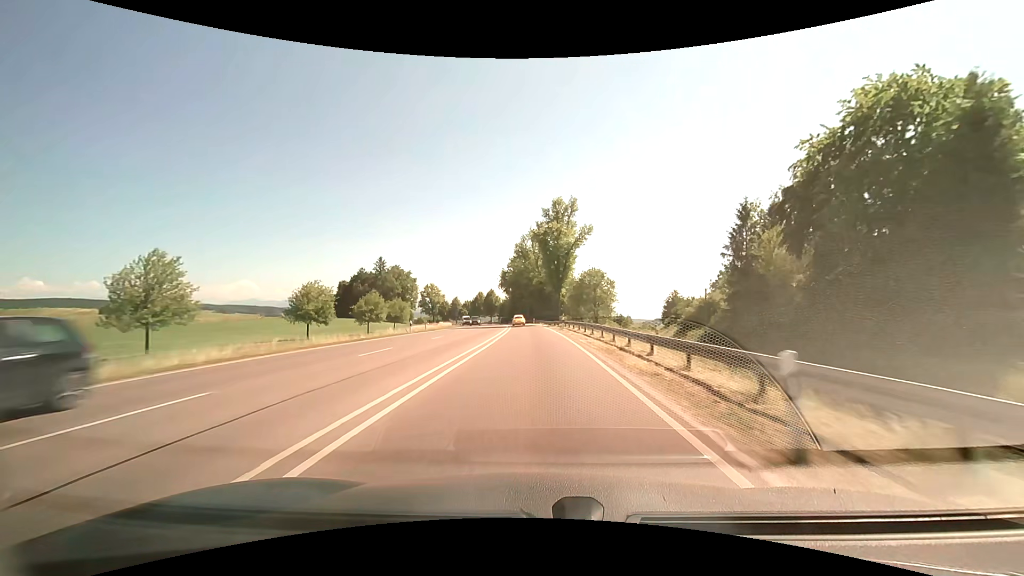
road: primary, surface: asphalt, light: Day
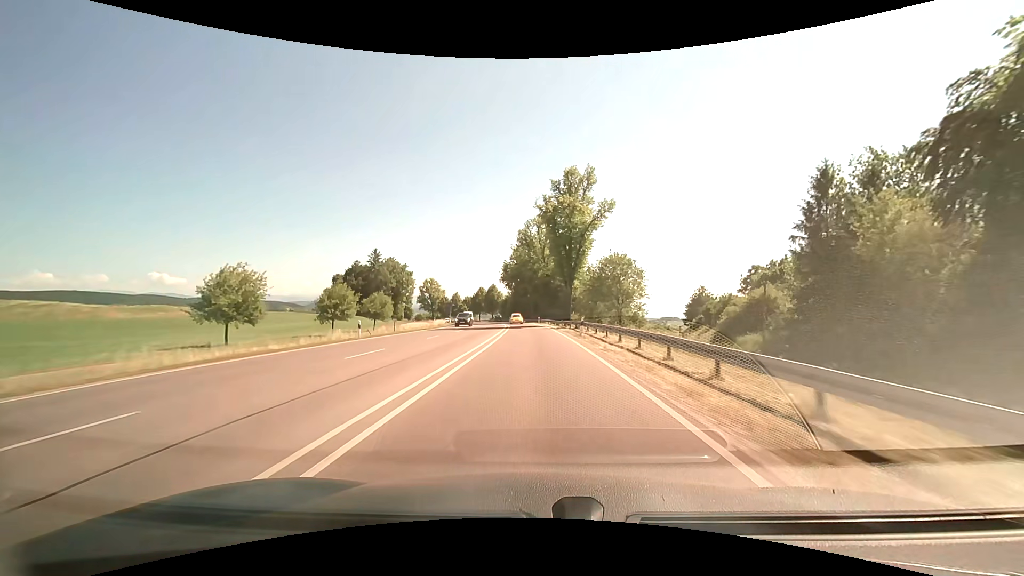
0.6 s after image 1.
(0.0, +13.6) m; 0°
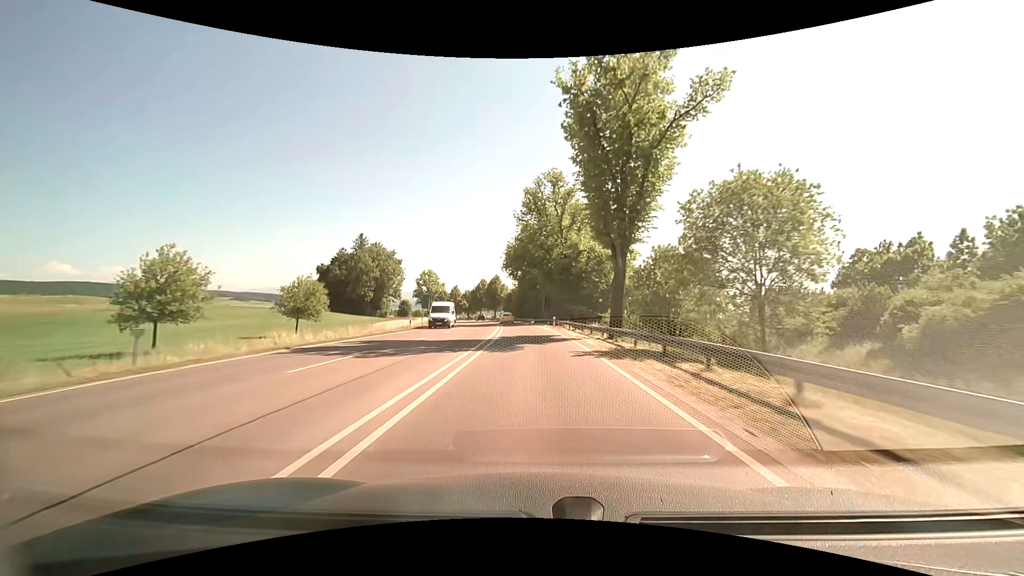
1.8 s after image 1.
(-0.2, +27.3) m; -1°
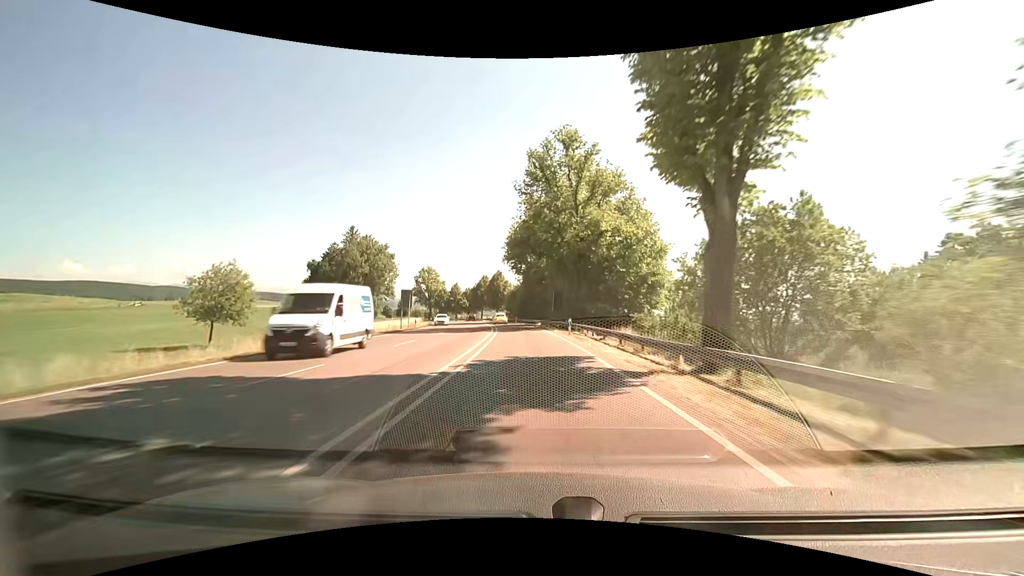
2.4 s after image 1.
(-0.2, +13.8) m; -1°
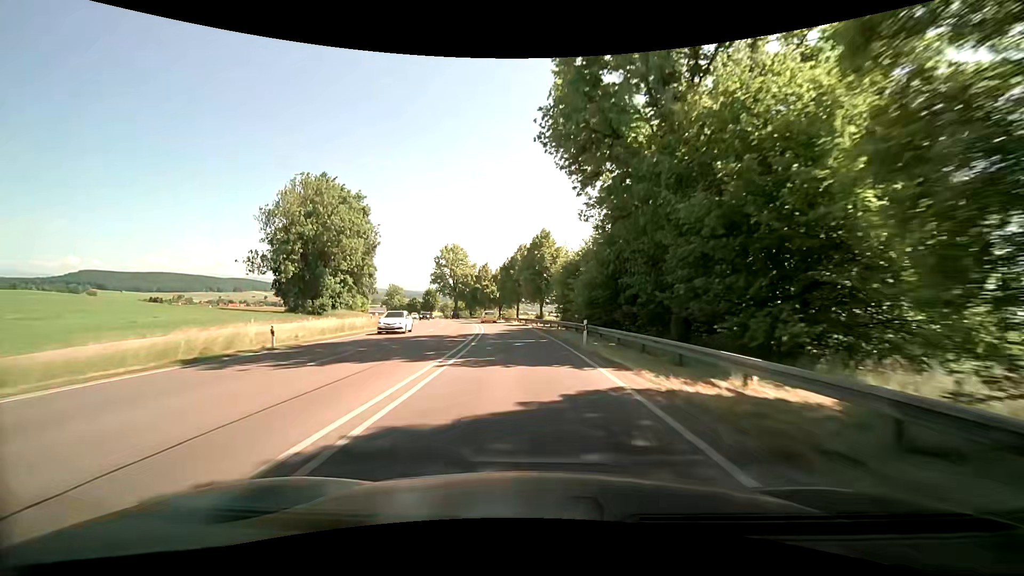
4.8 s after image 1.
(-2.2, +55.8) m; -4°
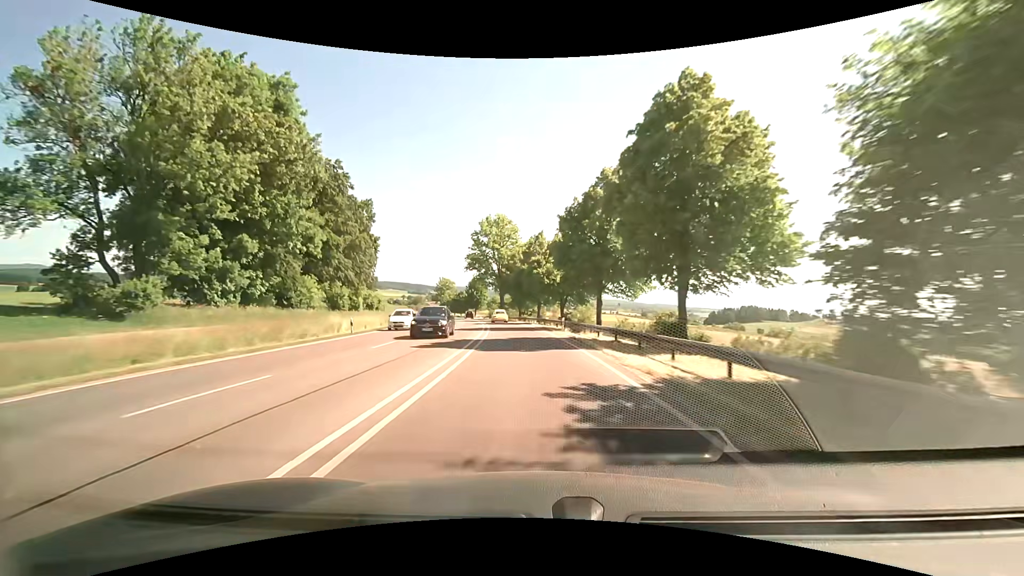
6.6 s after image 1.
(-2.9, +42.0) m; -8°
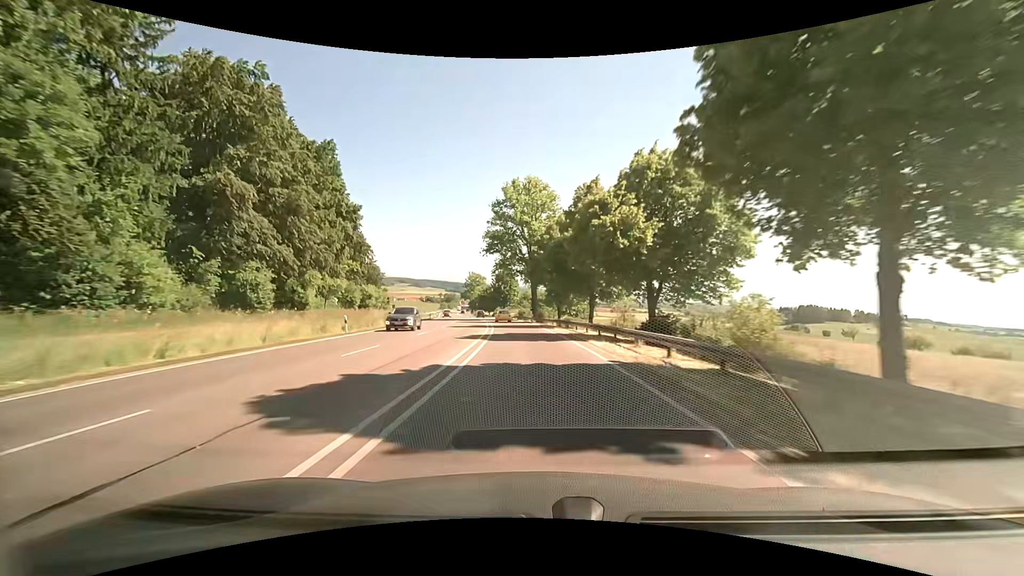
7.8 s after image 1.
(-1.2, +27.6) m; -5°
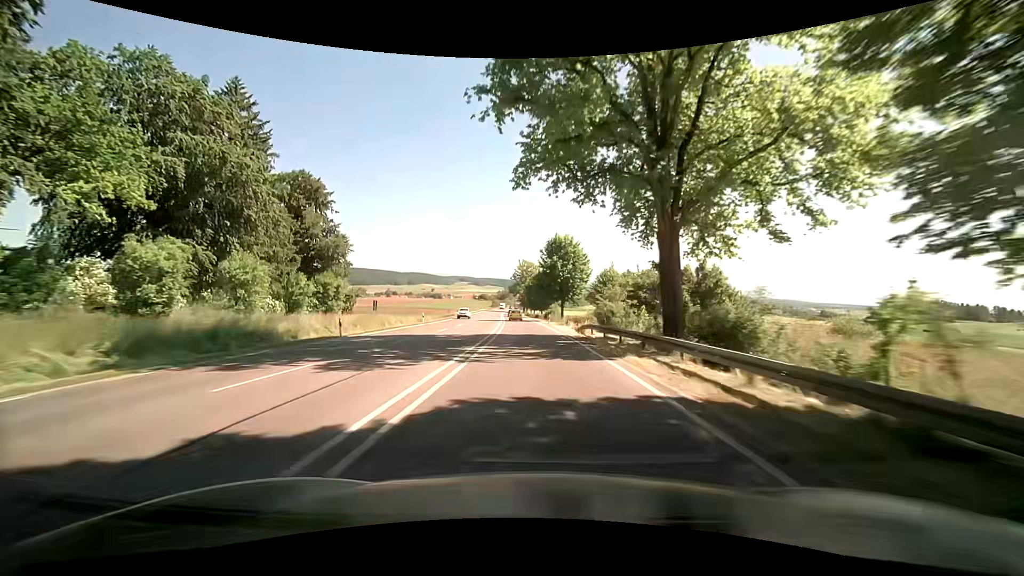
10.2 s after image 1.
(-2.8, +53.6) m; -6°
(0, +10) (0, +20) (-1, +30) (-1, +40) (-2, +50) (-2, +60) (-3, +70) (-4, +80) (-5, +90) (-6, +100) m
